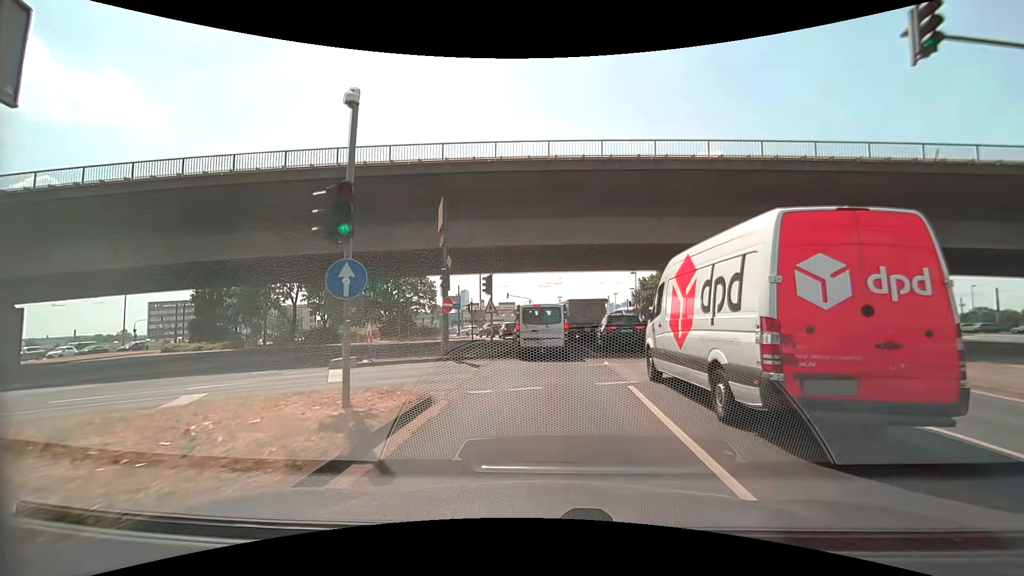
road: primary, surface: asphalt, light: Day
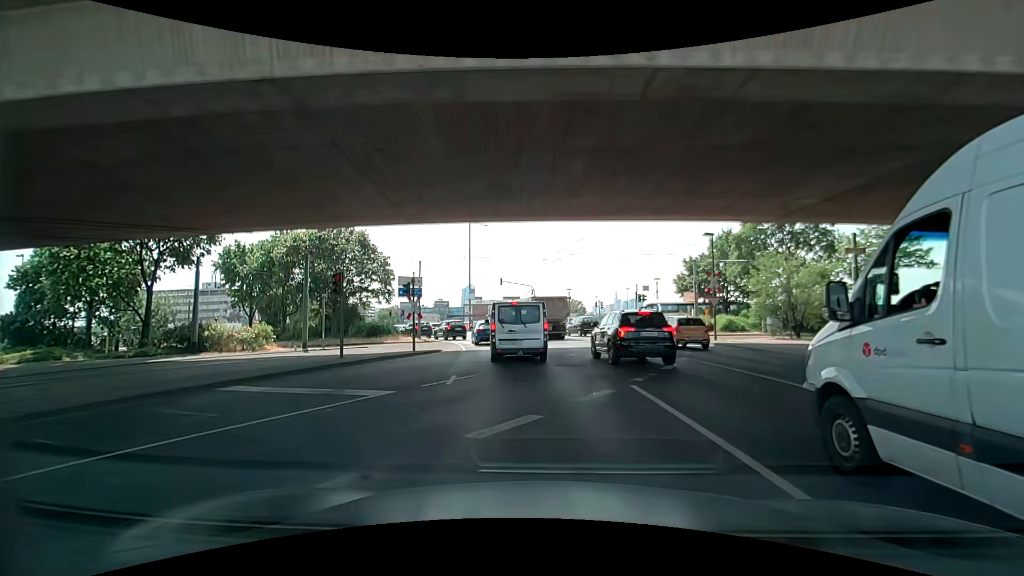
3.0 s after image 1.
(0.0, +21.4) m; -1°
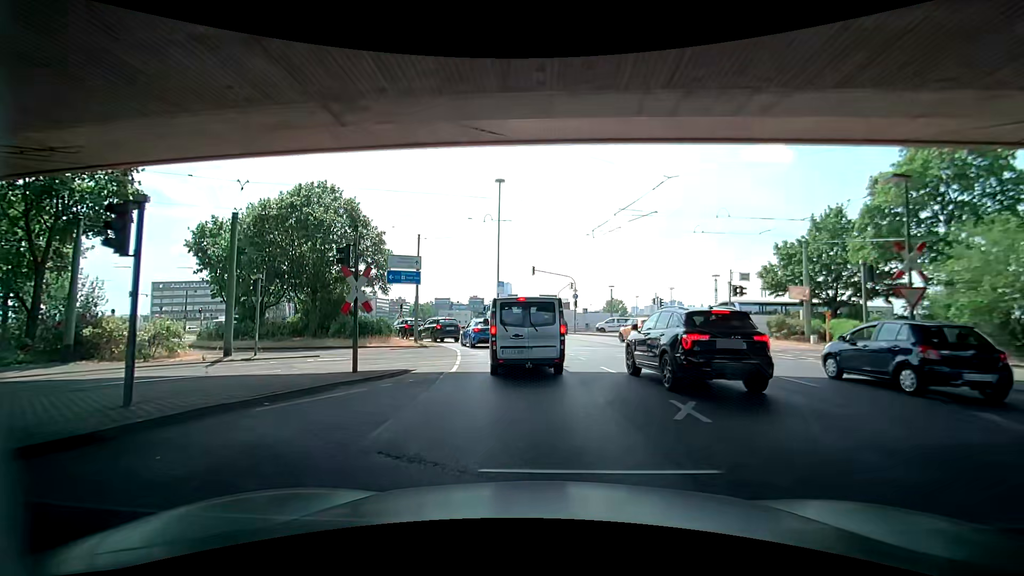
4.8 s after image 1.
(-0.5, +11.4) m; -3°
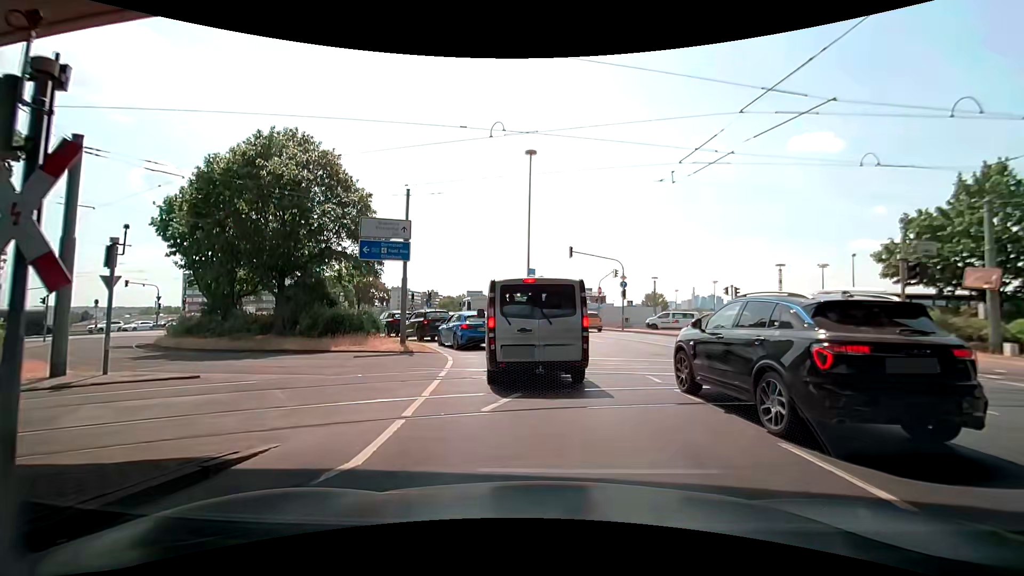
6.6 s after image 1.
(-0.5, +9.0) m; -6°
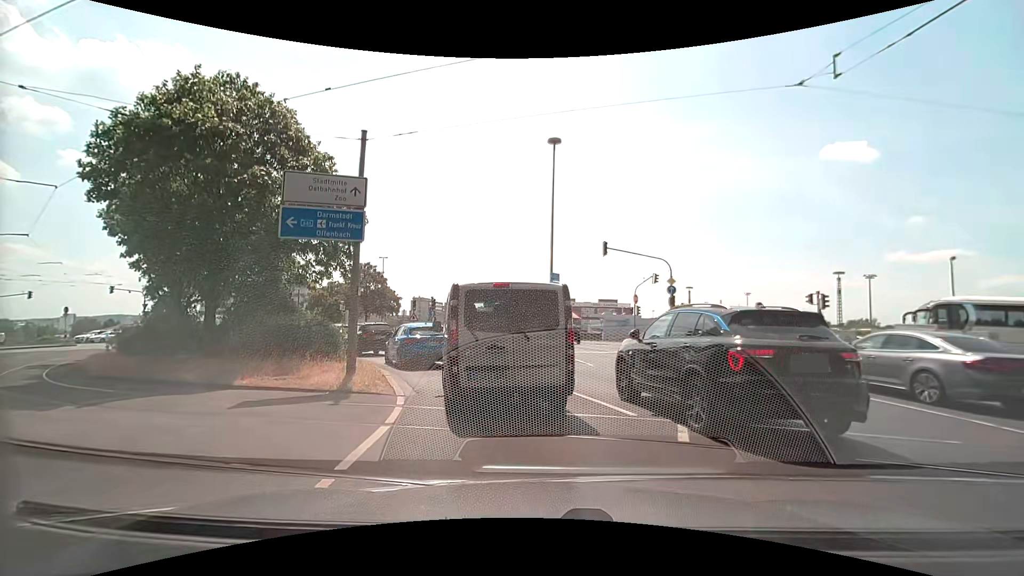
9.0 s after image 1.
(0.0, +7.4) m; -3°
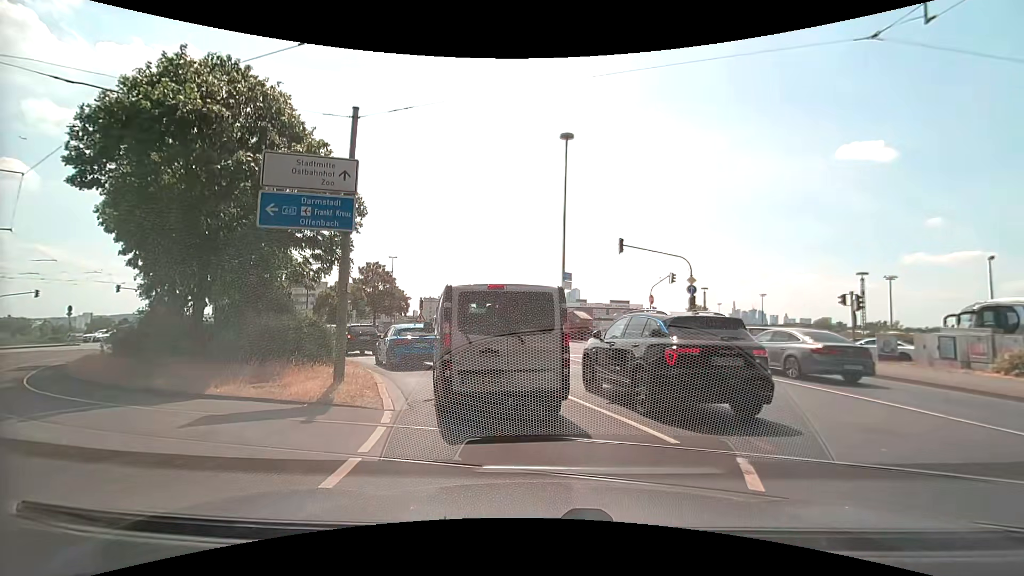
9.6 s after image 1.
(0.0, +1.6) m; 0°
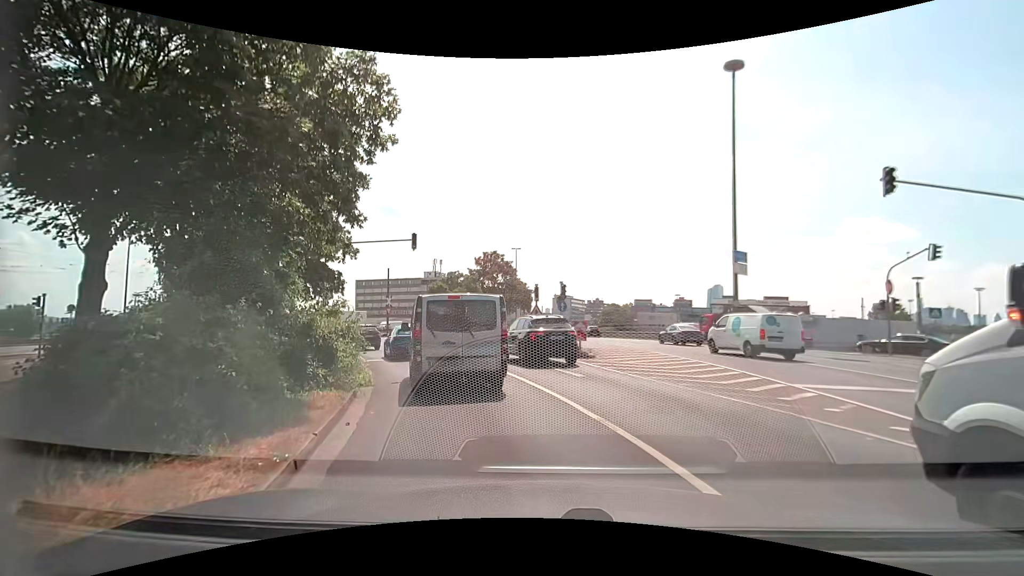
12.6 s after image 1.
(-1.4, +11.1) m; -15°
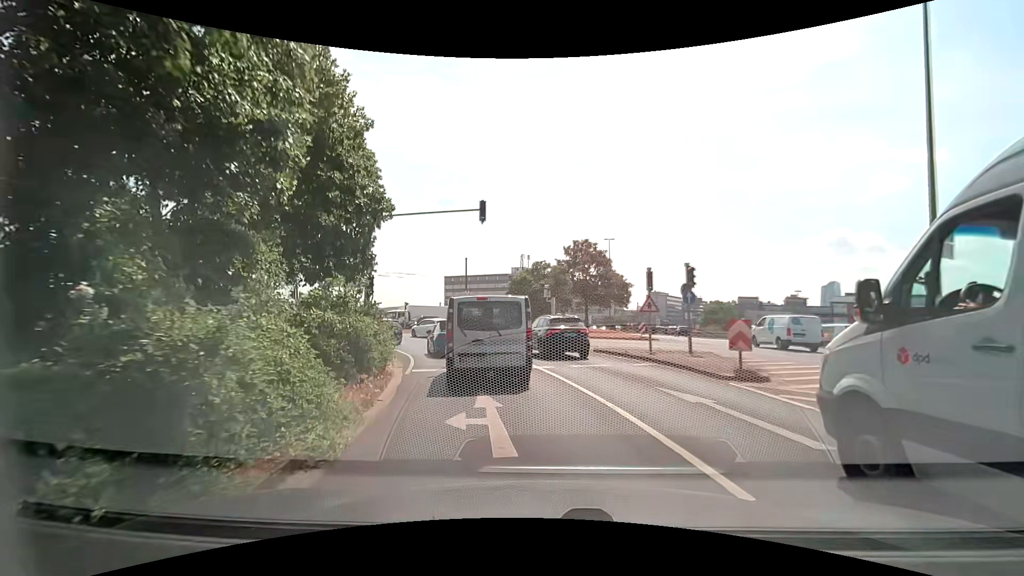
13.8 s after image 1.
(-0.7, +7.1) m; -10°
(-1, +10) (-3, +20) (-7, +29) (-12, +37) (-20, +43) (-30, +46) (-40, +47) (-50, +48) (-60, +50) (-70, +51) m
